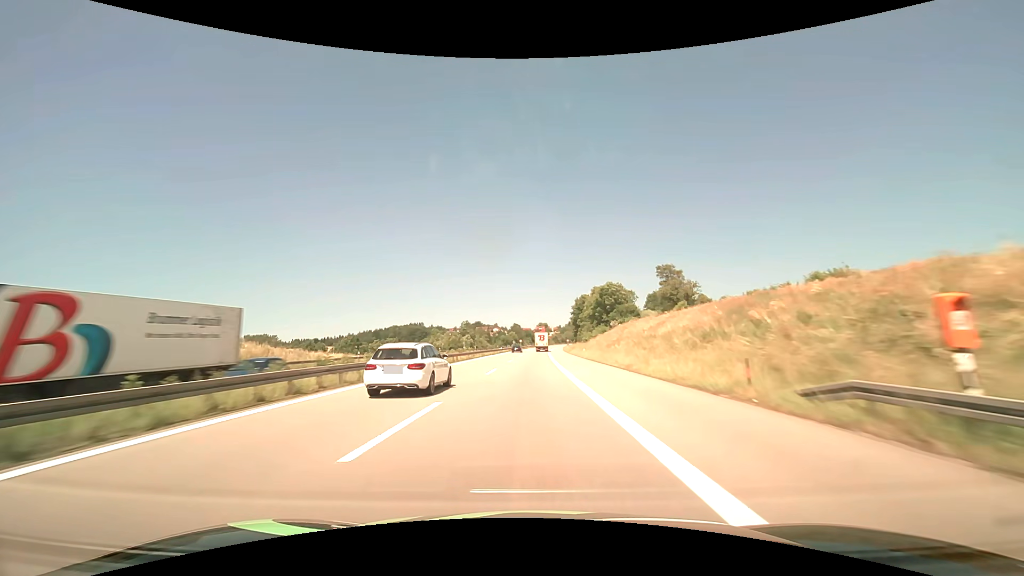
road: motorway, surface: asphalt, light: Day
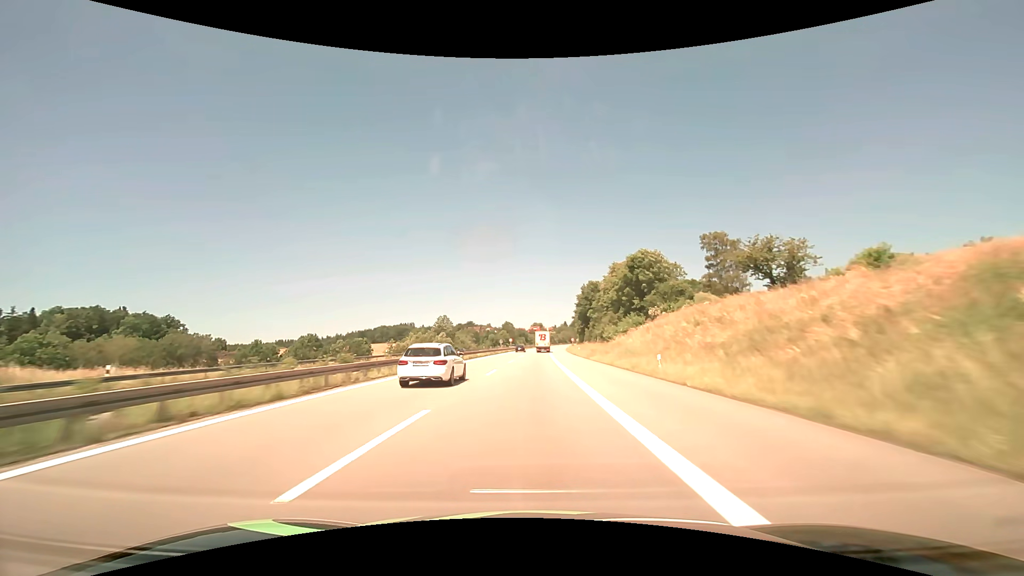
(+0.2, +37.6) m; +1°
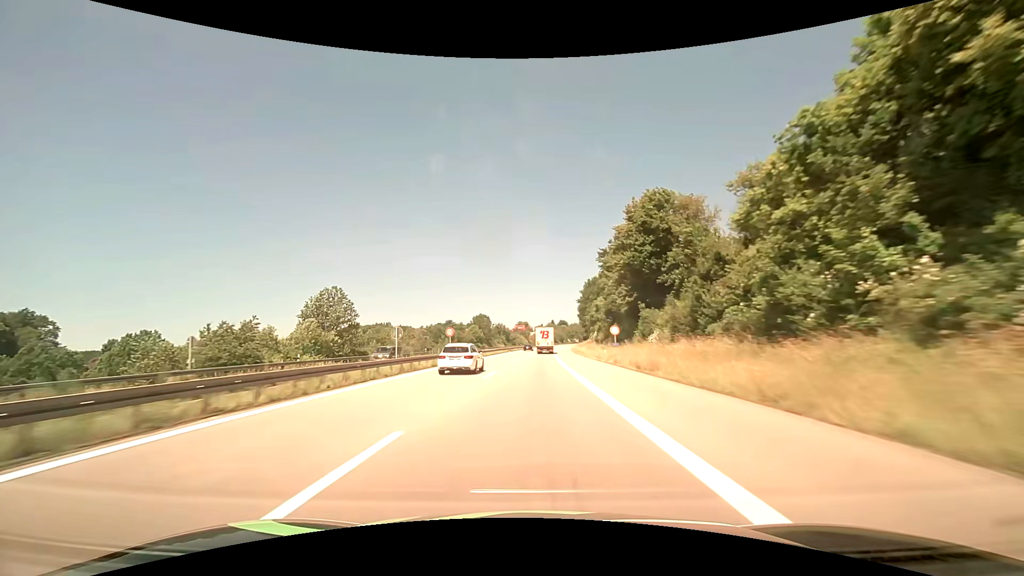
(+1.0, +75.0) m; +2°
(0, +10) (0, +20) (0, +30) (0, +40) (+1, +50) (+1, +60) (+1, +70) (+2, +80) (+2, +90) (+3, +100) m
